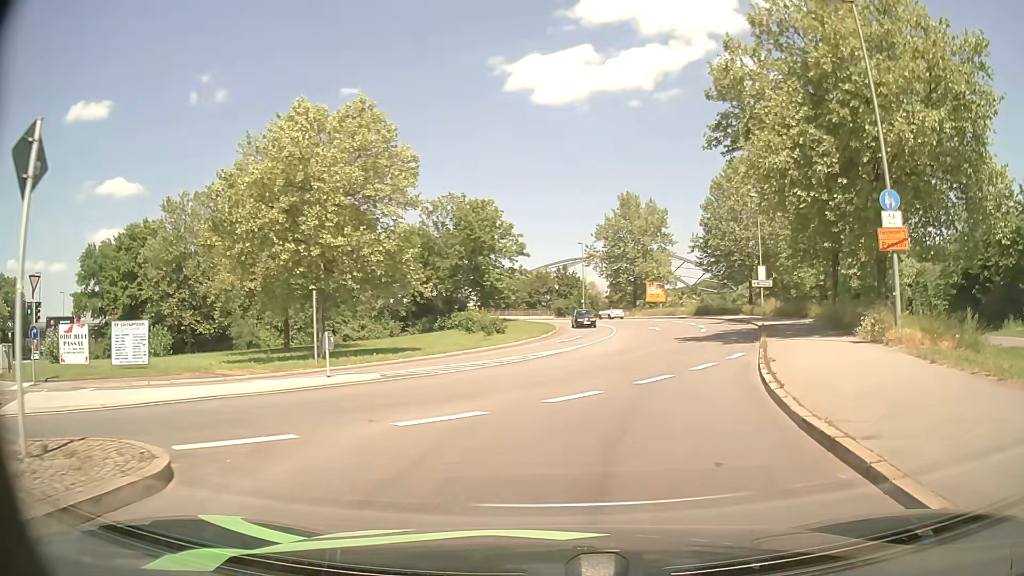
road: primary_link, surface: asphalt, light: Day
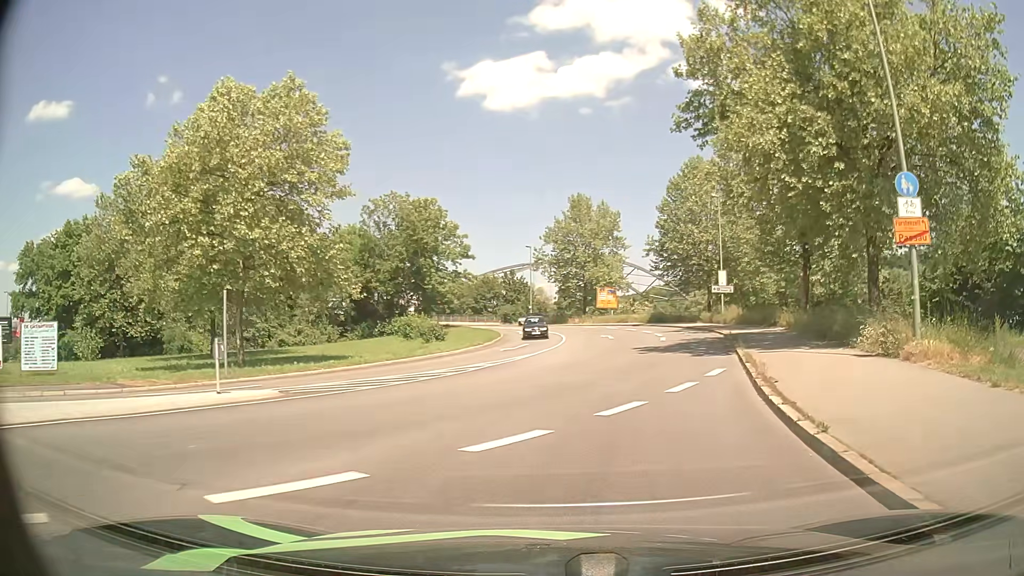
(+0.1, +3.8) m; +4°
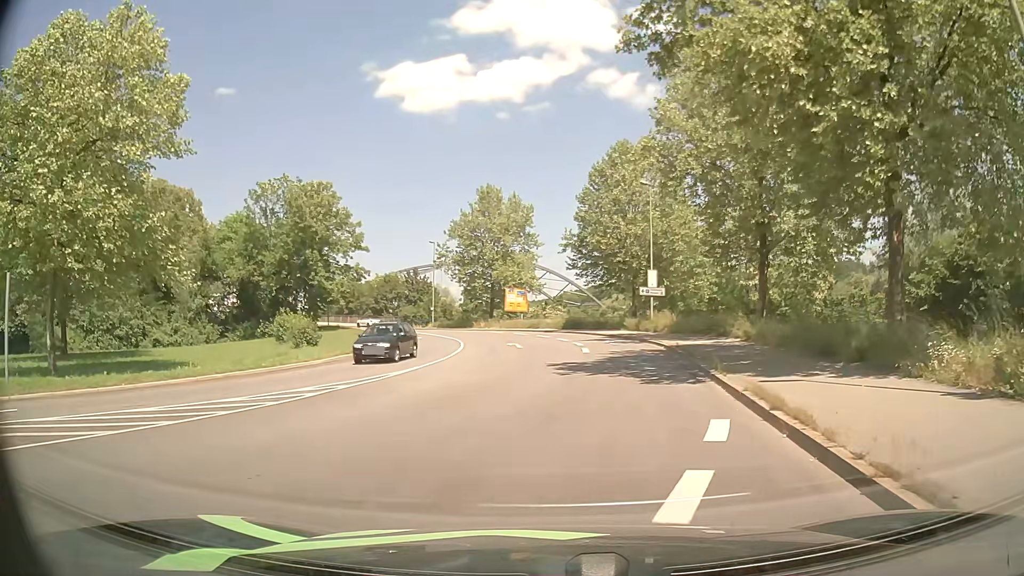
(+0.6, +7.9) m; +8°
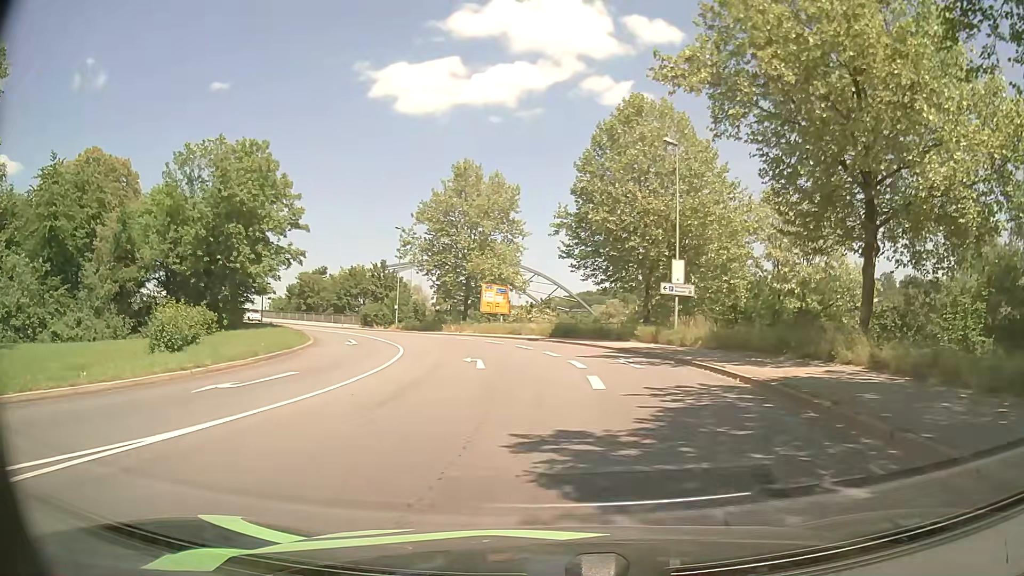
(+0.3, +13.0) m; 0°
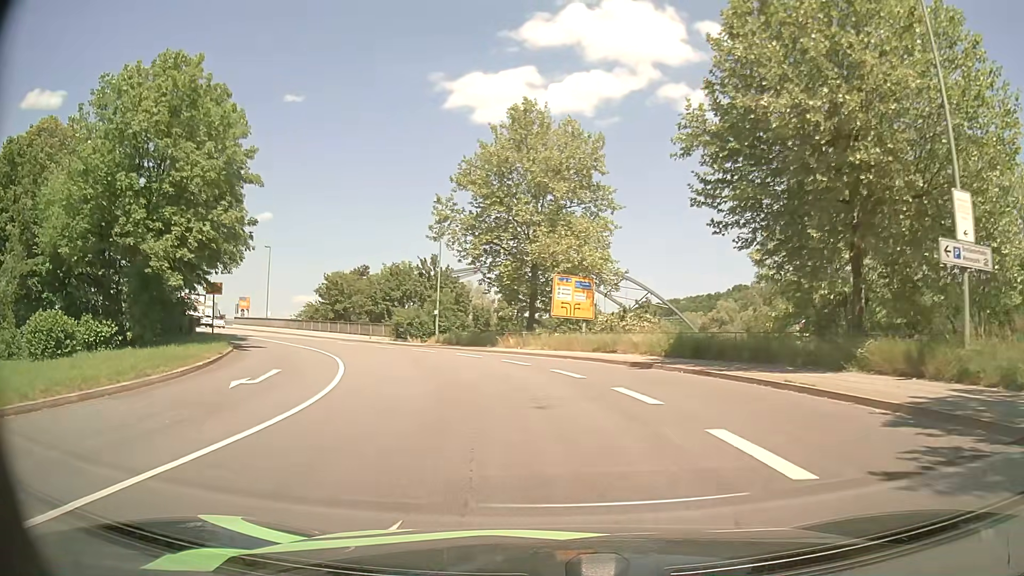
(-0.4, +19.5) m; -6°
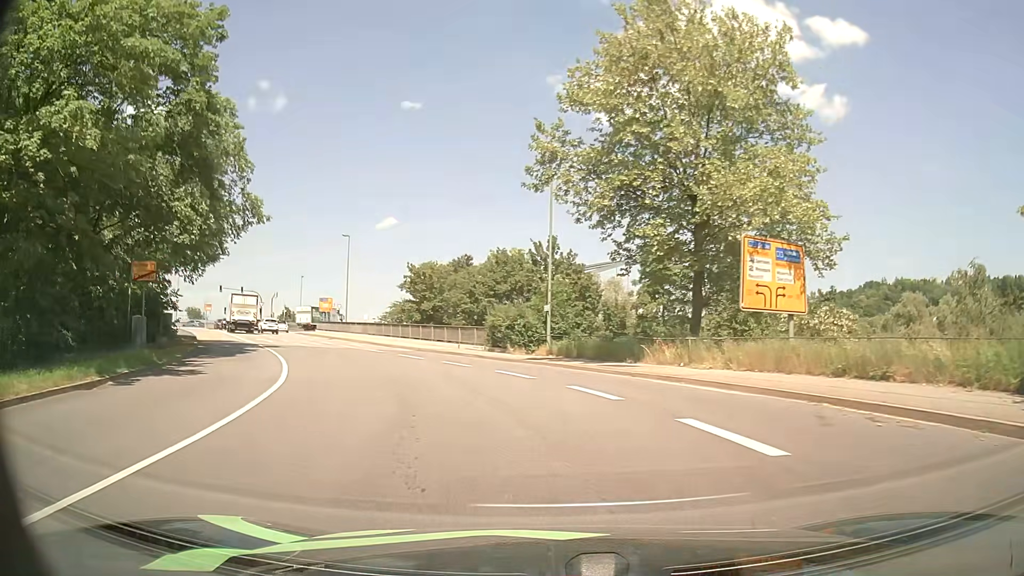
(-1.4, +16.2) m; -11°
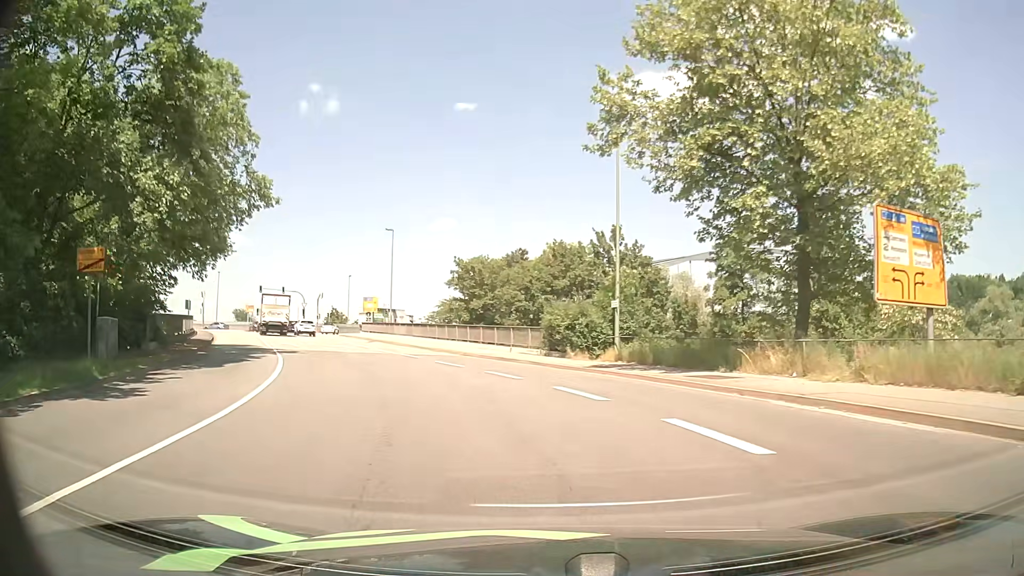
(-0.2, +5.5) m; -5°
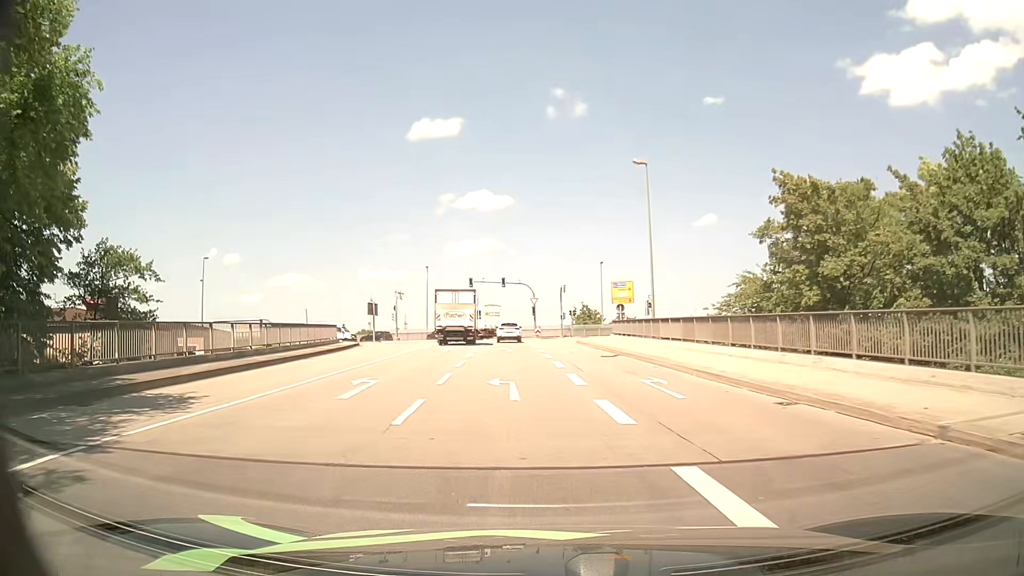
(-5.0, +25.8) m; -23°
(0, +10) (-1, +20) (-1, +30) (-2, +40) (-2, +50) (-3, +60) (-4, +70) (-7, +79) (-14, +86) (-24, +88) m
